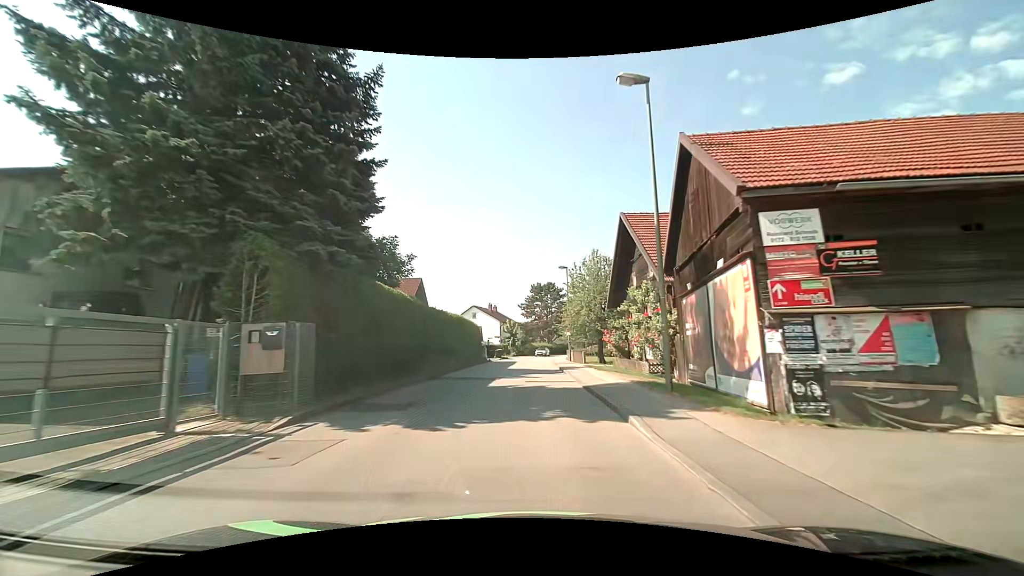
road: unclassified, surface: asphalt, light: Day
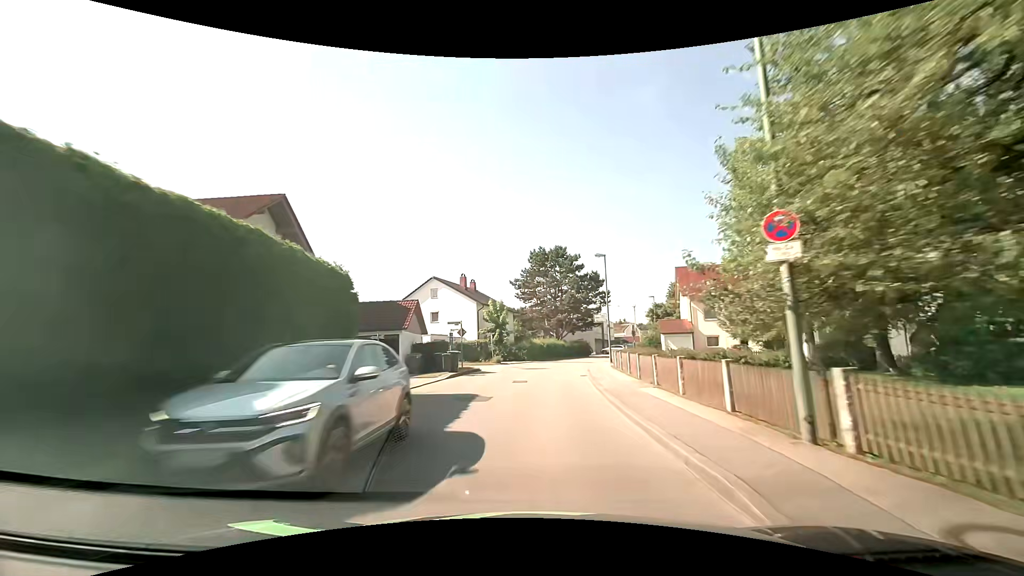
(-0.4, +36.6) m; -1°
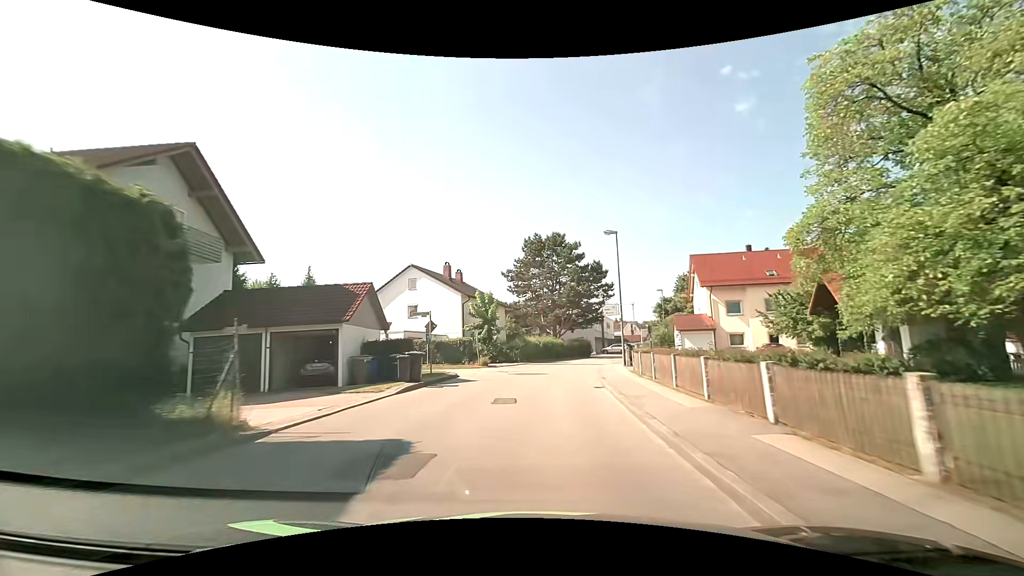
(0.0, +7.5) m; 0°
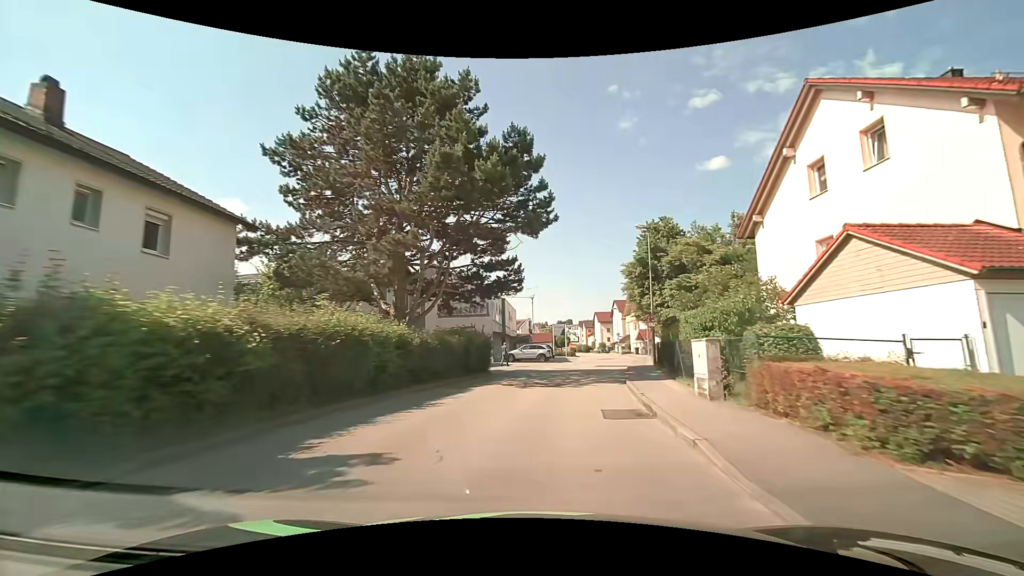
(+3.2, +37.0) m; +13°
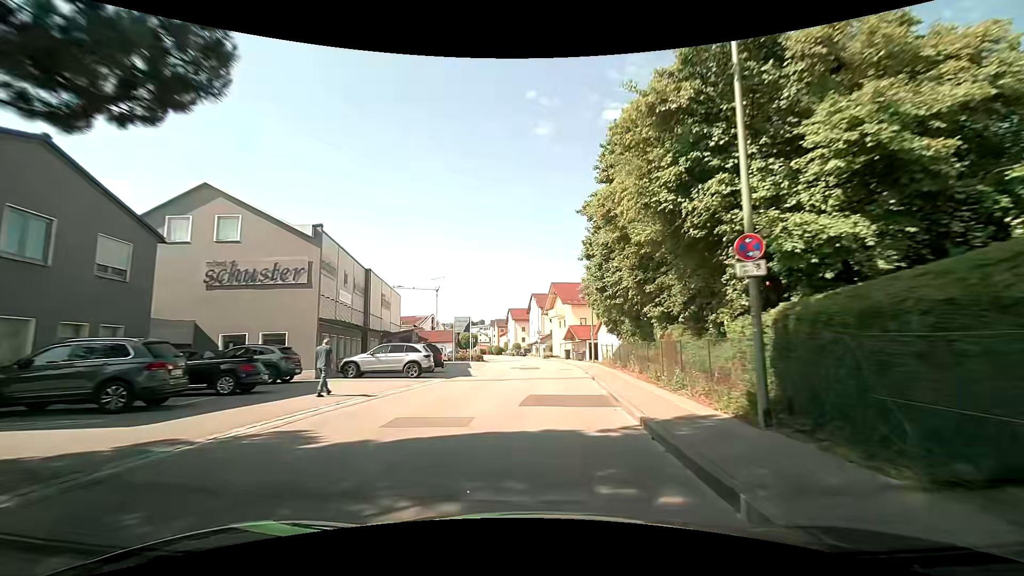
(+2.0, +21.8) m; +11°
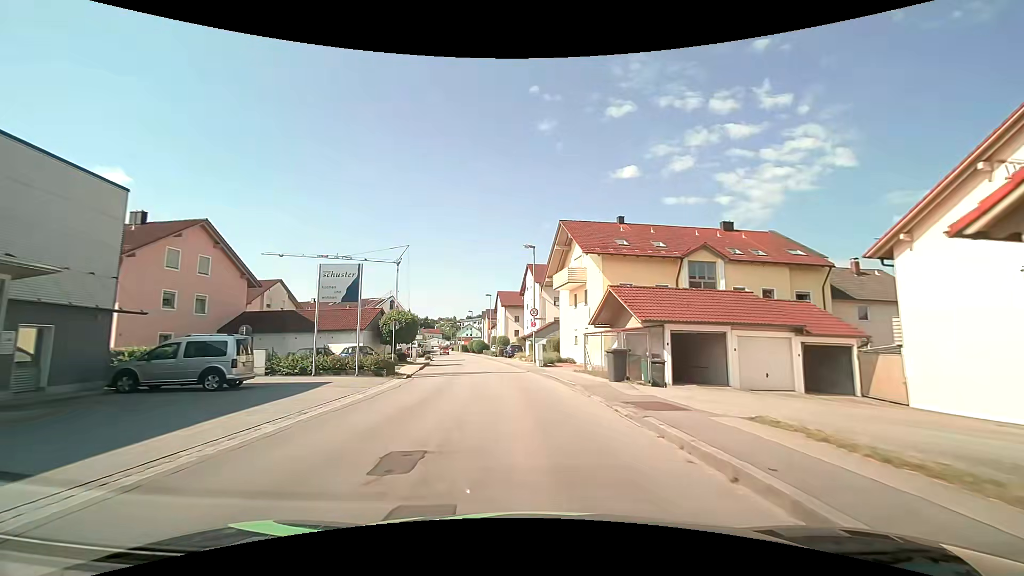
(+0.5, +35.5) m; -1°
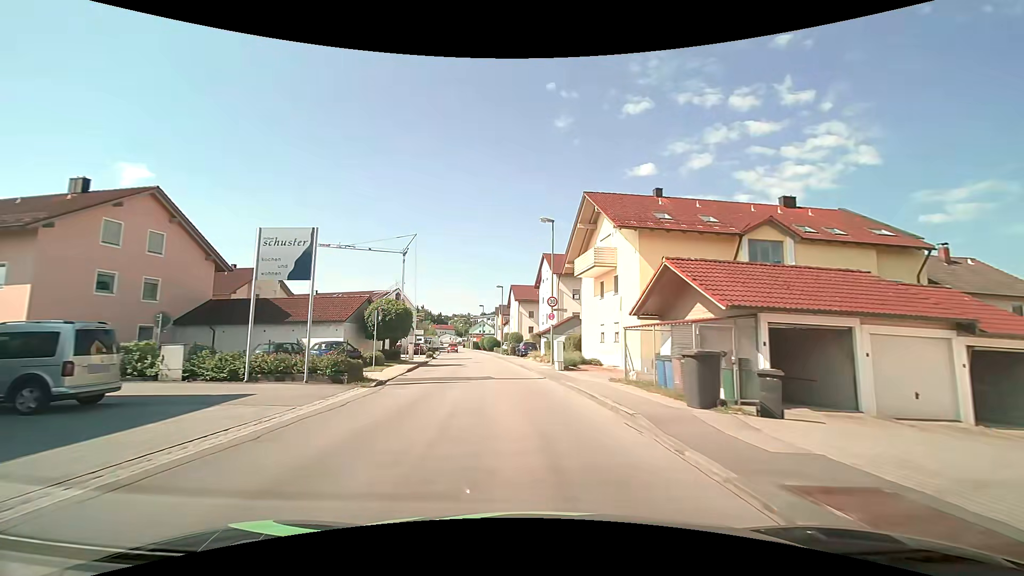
(-0.1, +6.7) m; -1°
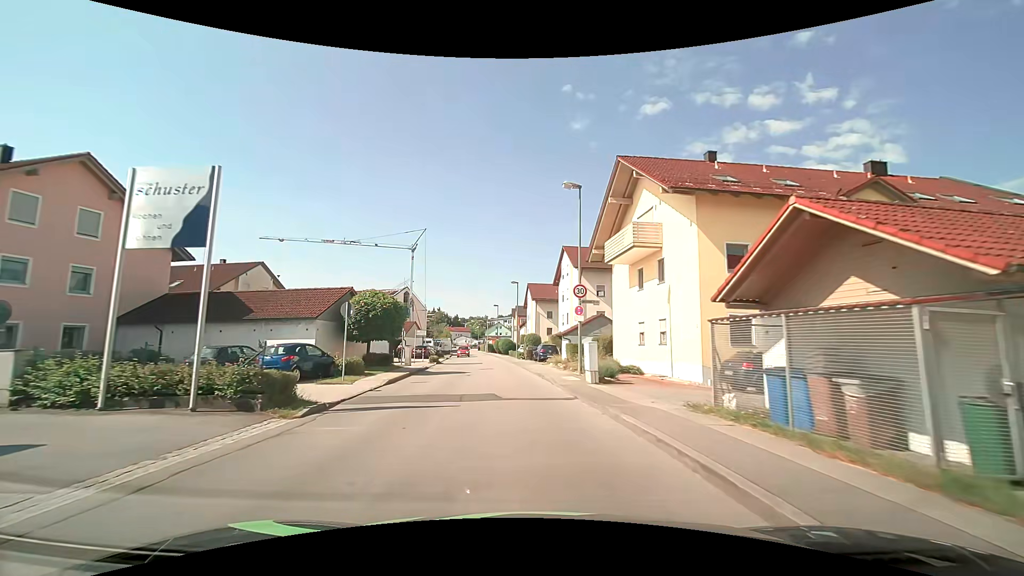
(-0.1, +6.4) m; -2°
(0, +10) (-1, +20) (-2, +30) (-3, +40) (-4, +50) (-5, +60) (-7, +70) (-8, +80) (-9, +89) (-11, +99) m
